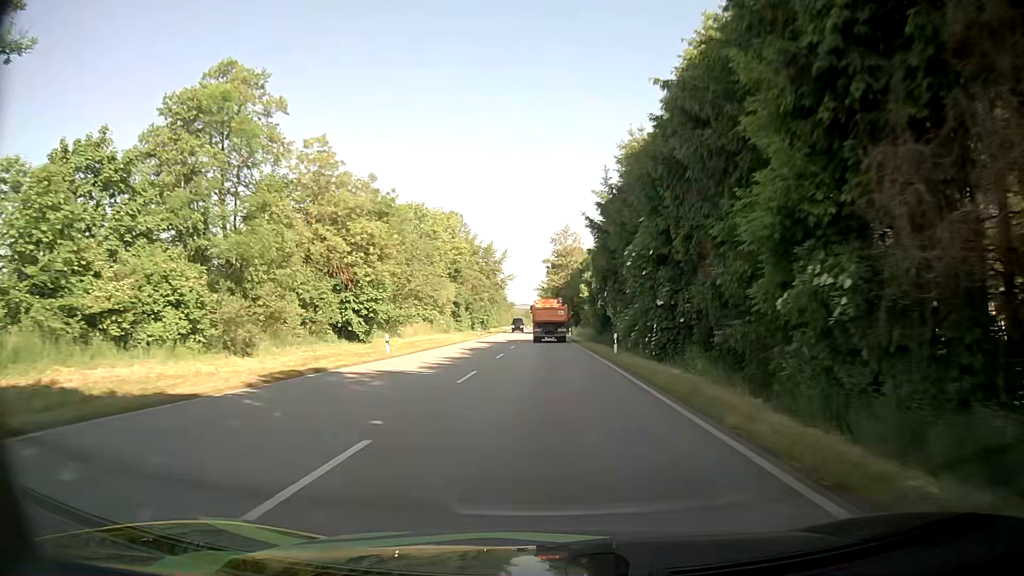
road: primary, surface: asphalt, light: Day
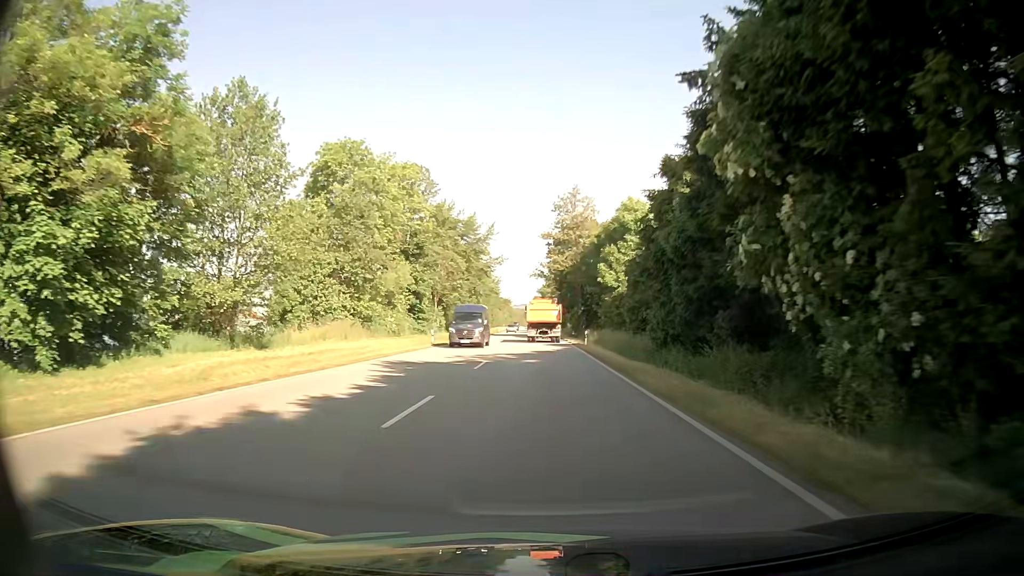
(0.0, +30.9) m; 0°
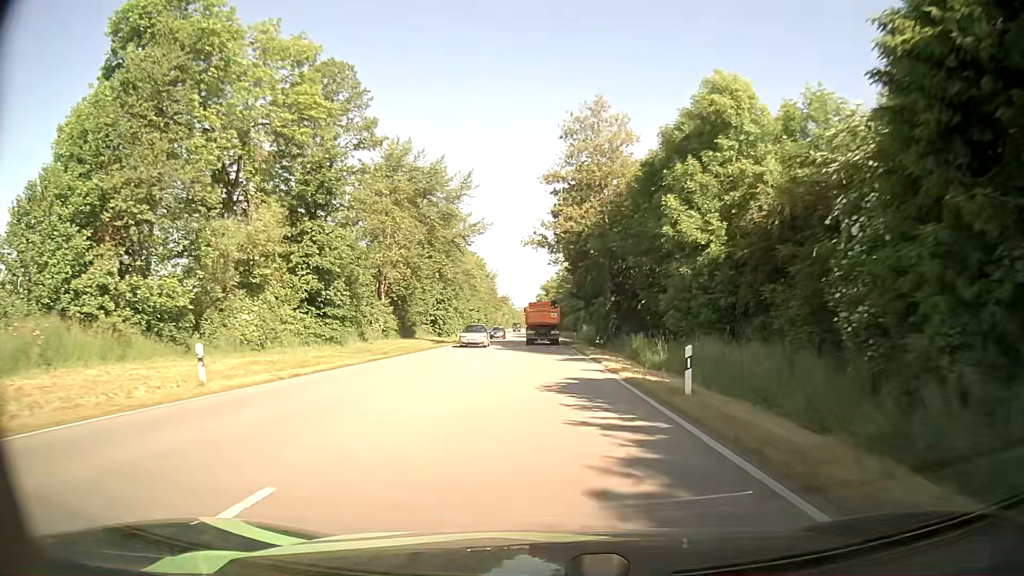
(+0.1, +31.5) m; 0°
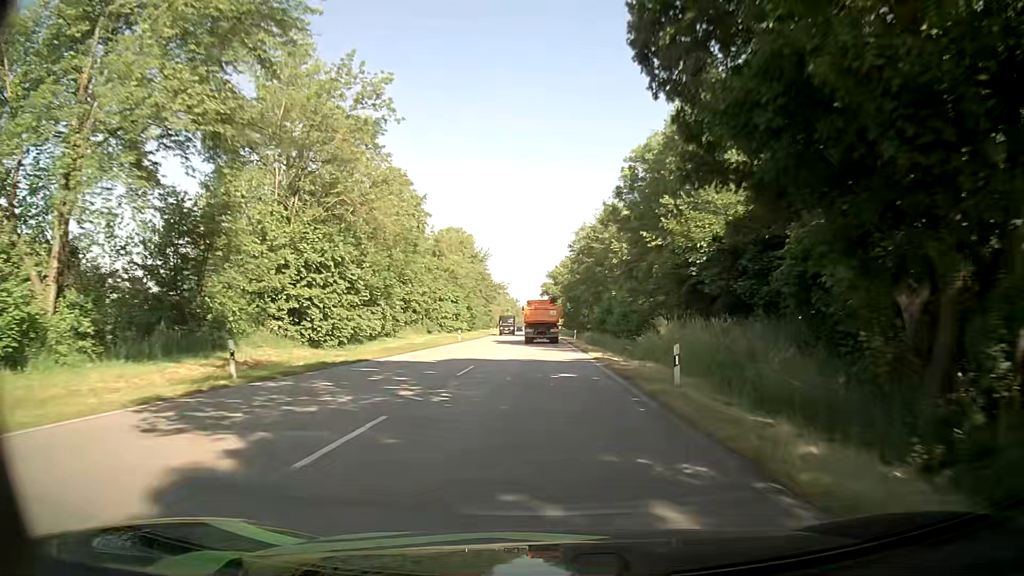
(-0.2, +43.2) m; 0°
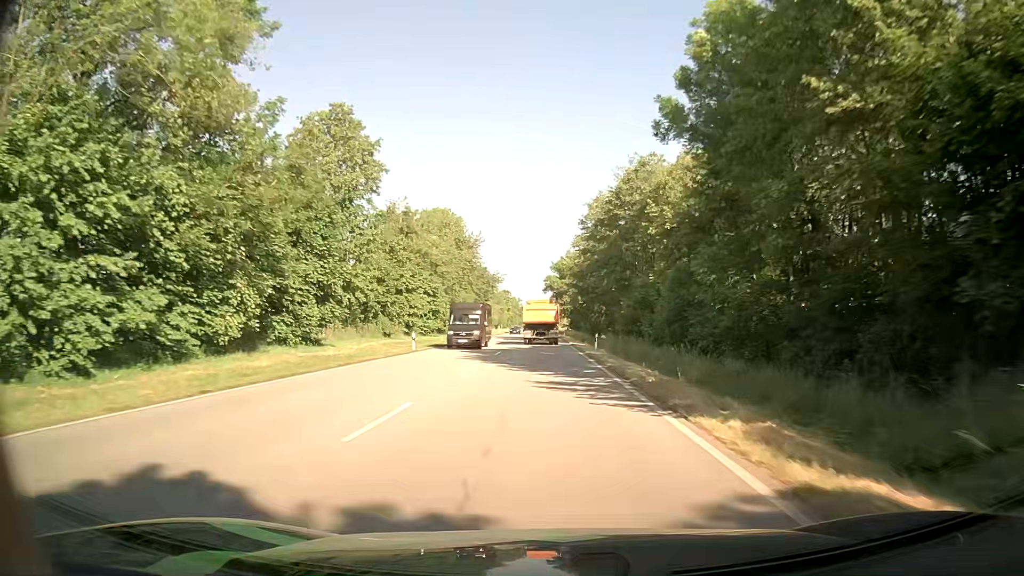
(-0.1, +22.1) m; 0°
